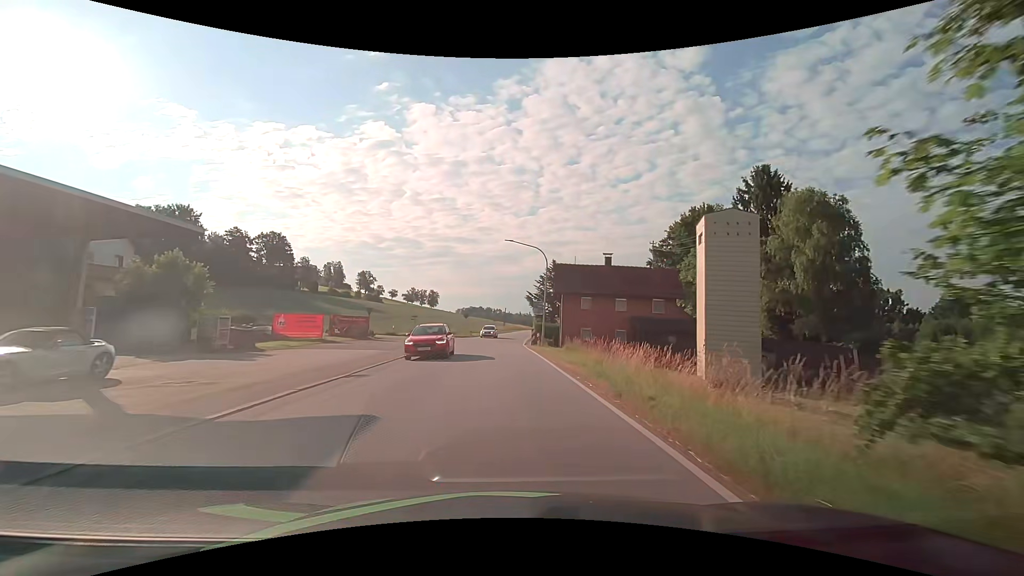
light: Day
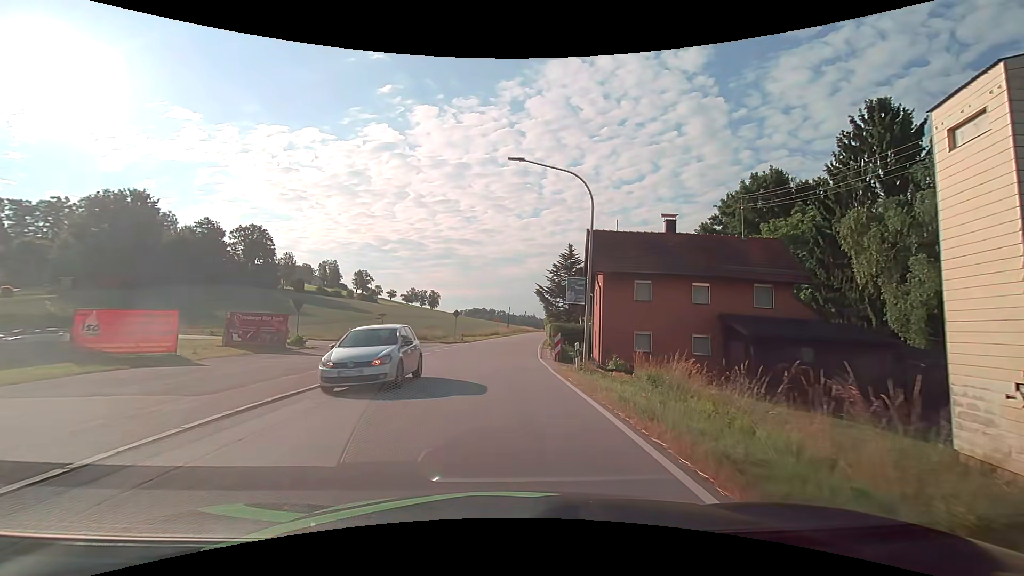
(-0.1, +16.9) m; -1°
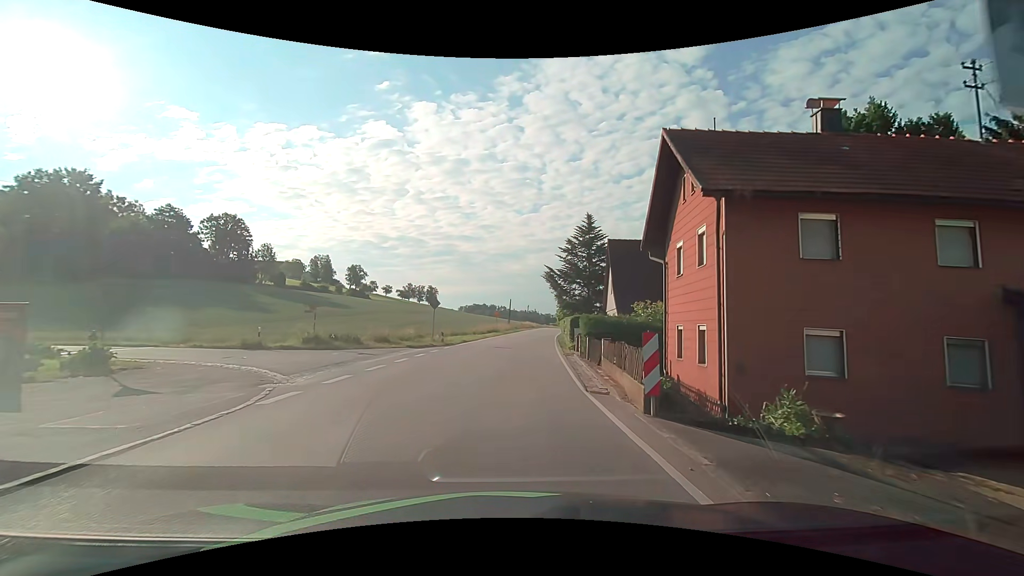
(0.0, +14.7) m; +1°
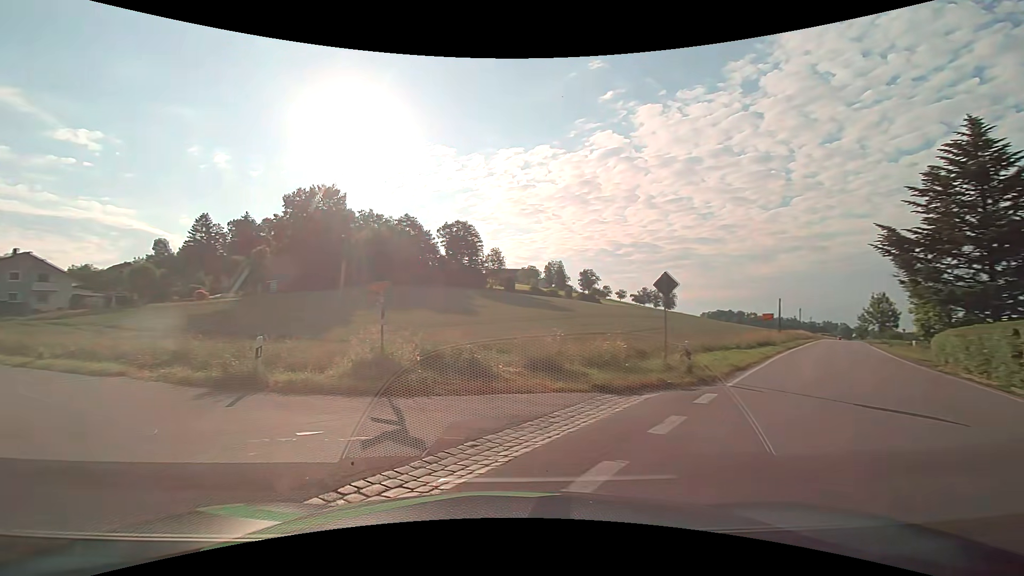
(-1.6, +17.7) m; -26°
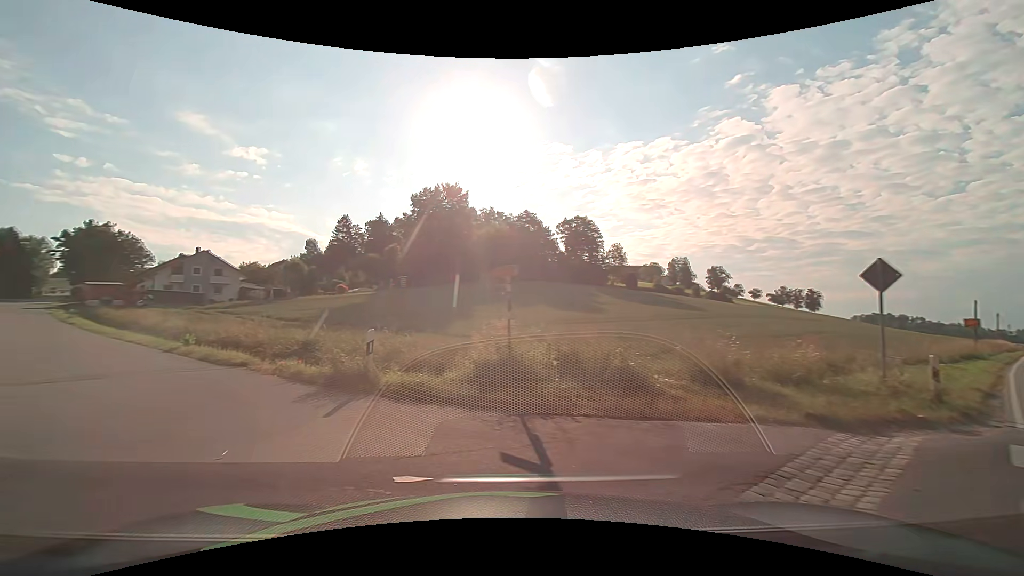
(-0.3, +2.5) m; -15°
